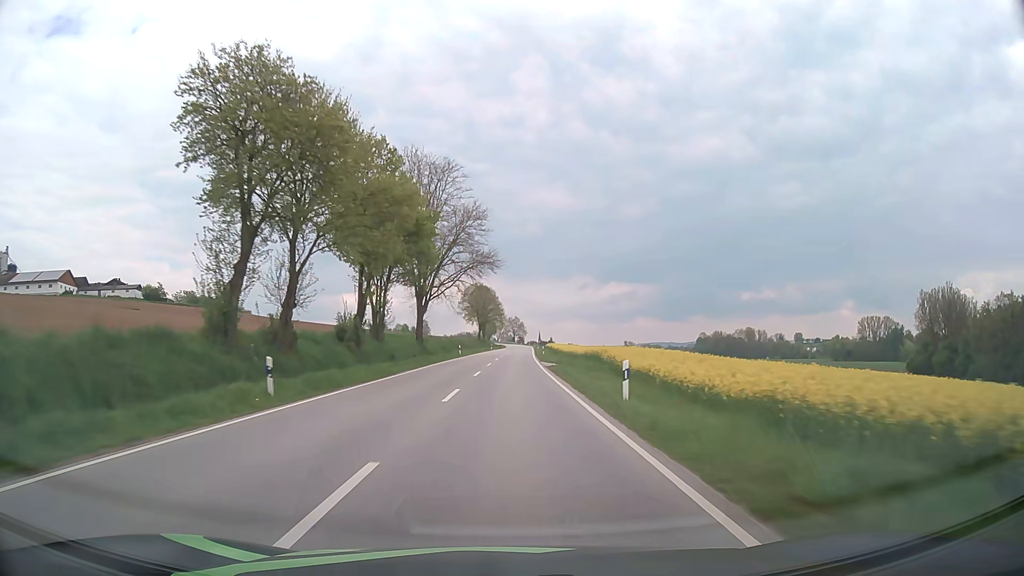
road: secondary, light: Day
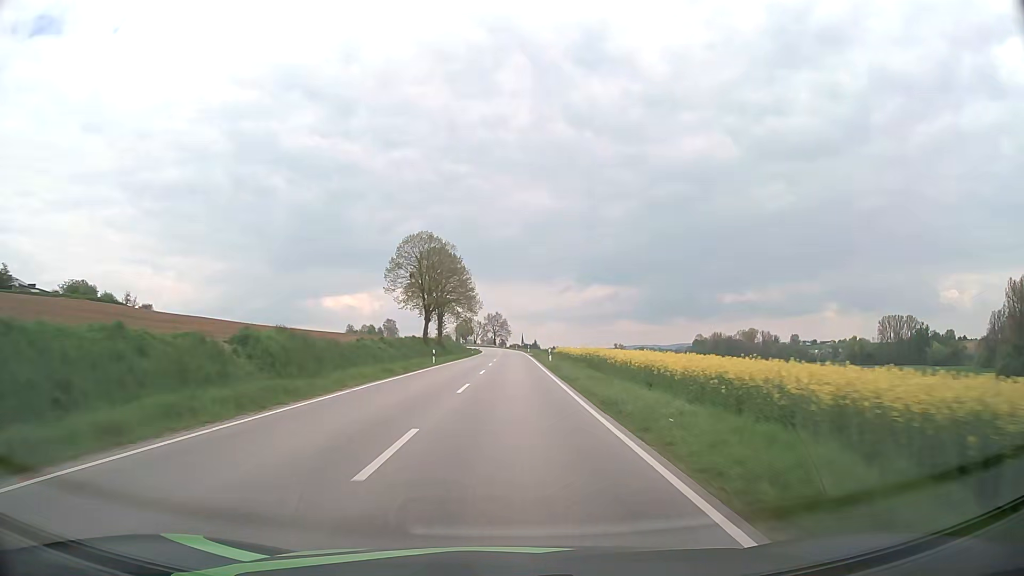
(+1.1, +69.0) m; +1°
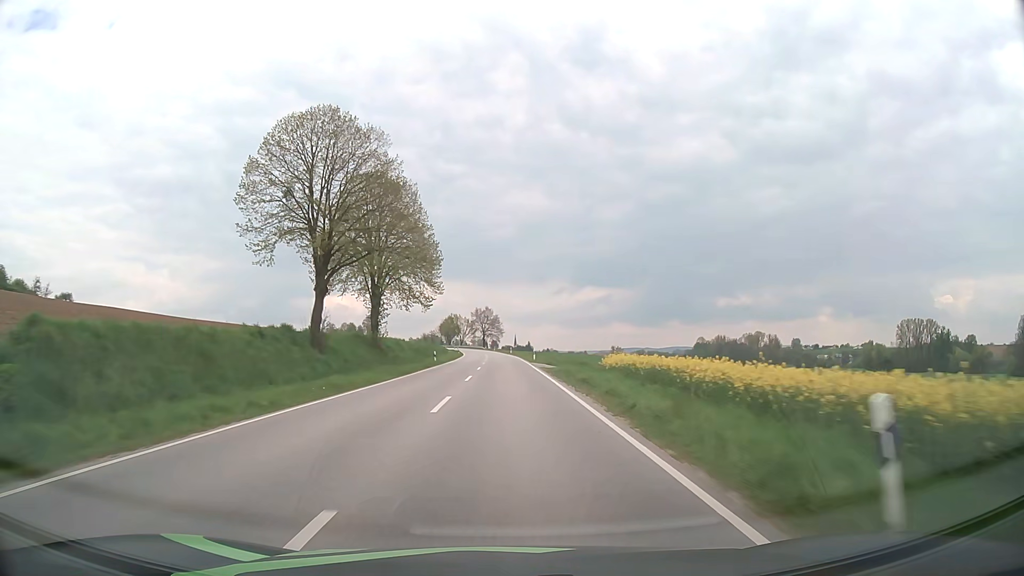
(+0.3, +41.4) m; +1°
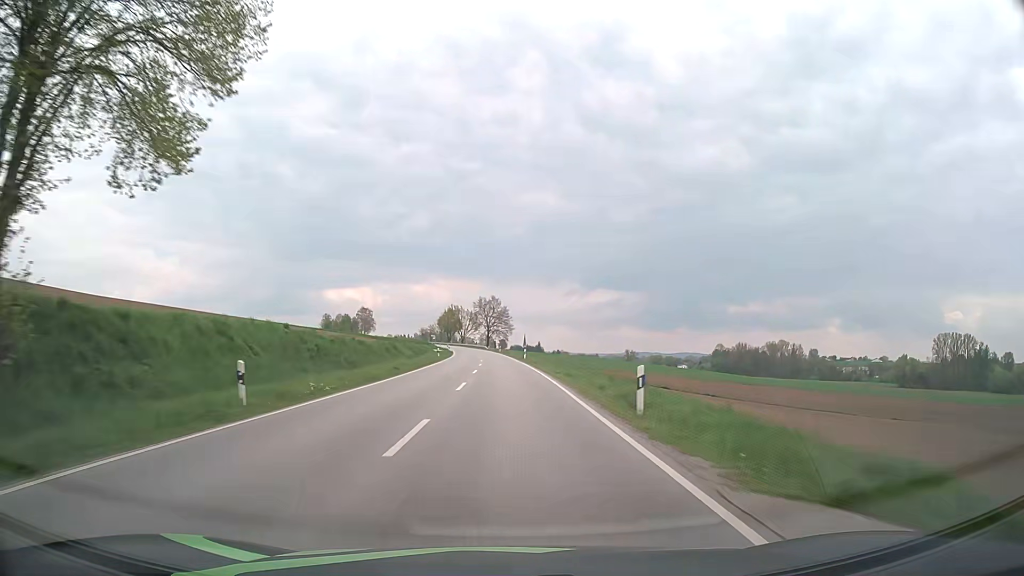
(-0.2, +41.3) m; -1°
(0, +10) (0, +20) (0, +30) (0, +40) (-1, +50) (-1, +60) (-1, +70) (-2, +80) (-2, +90) (-3, +100) m
